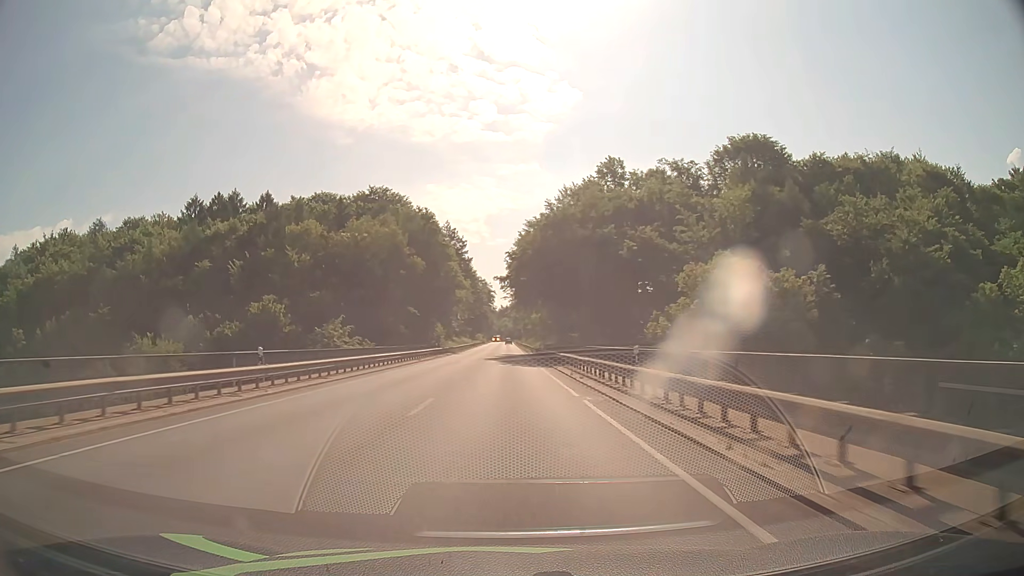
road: primary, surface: asphalt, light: Day
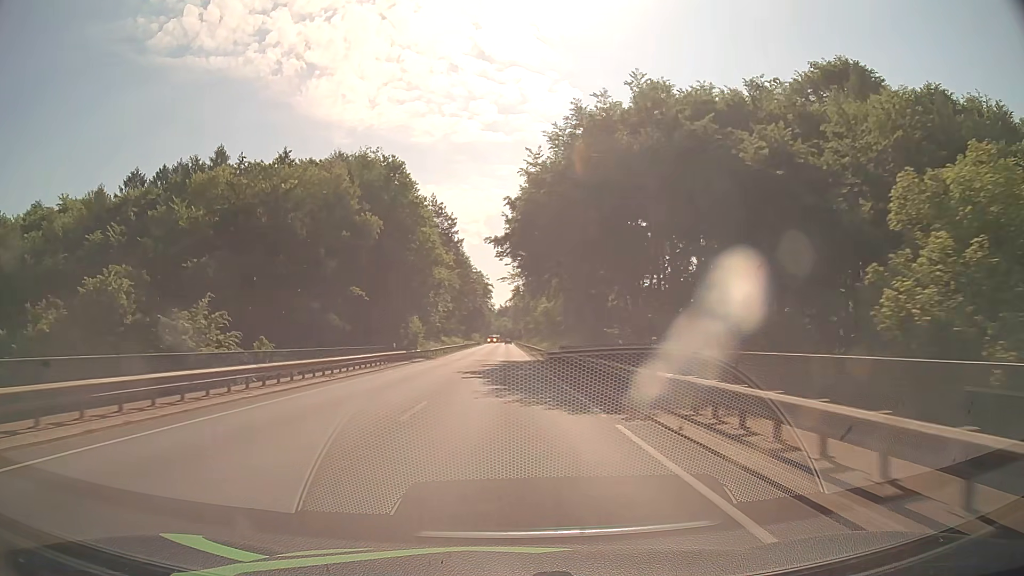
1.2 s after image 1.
(0.0, +24.8) m; 0°
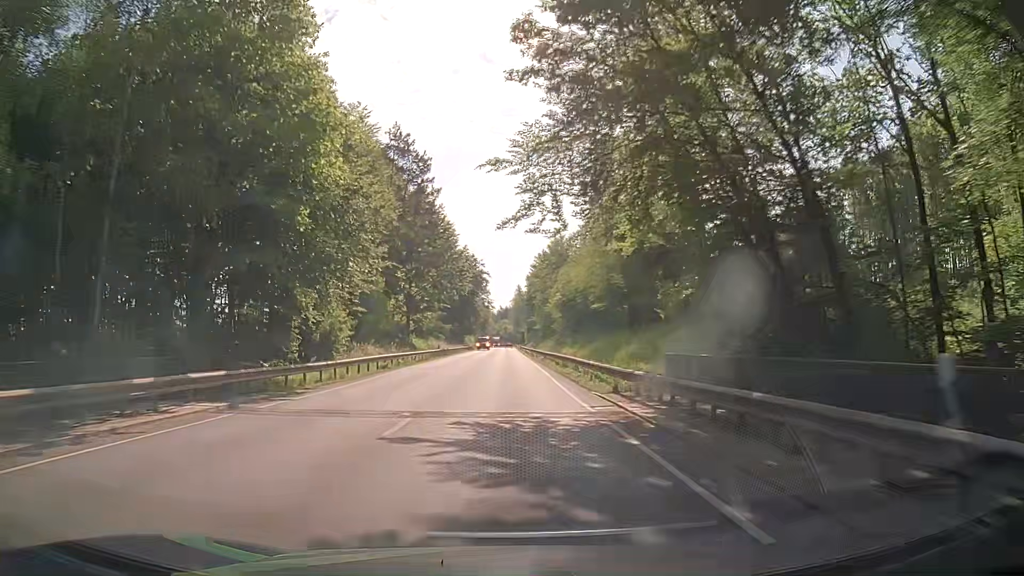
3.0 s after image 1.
(-0.1, +37.3) m; 0°
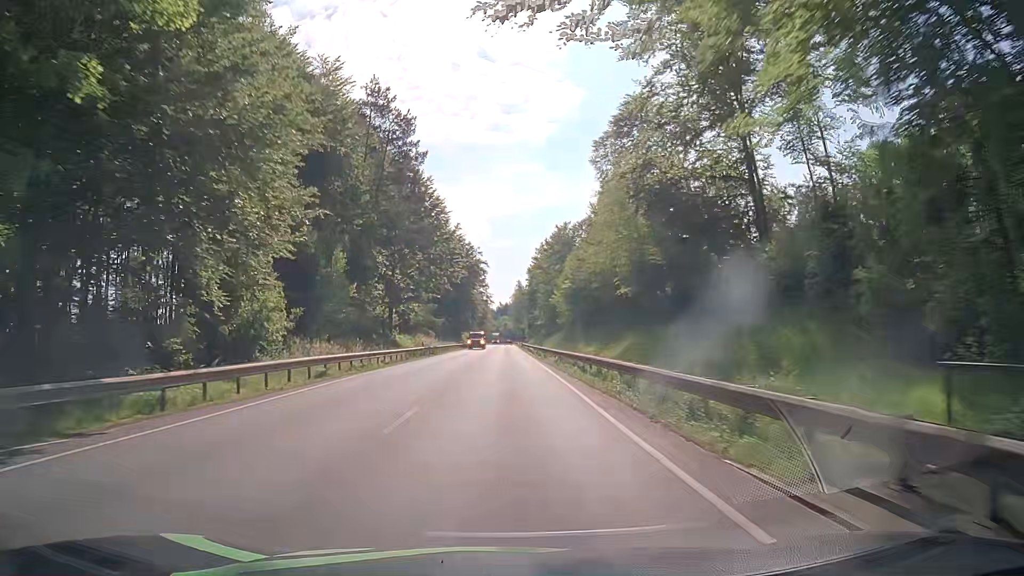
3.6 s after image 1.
(+0.1, +12.5) m; 0°
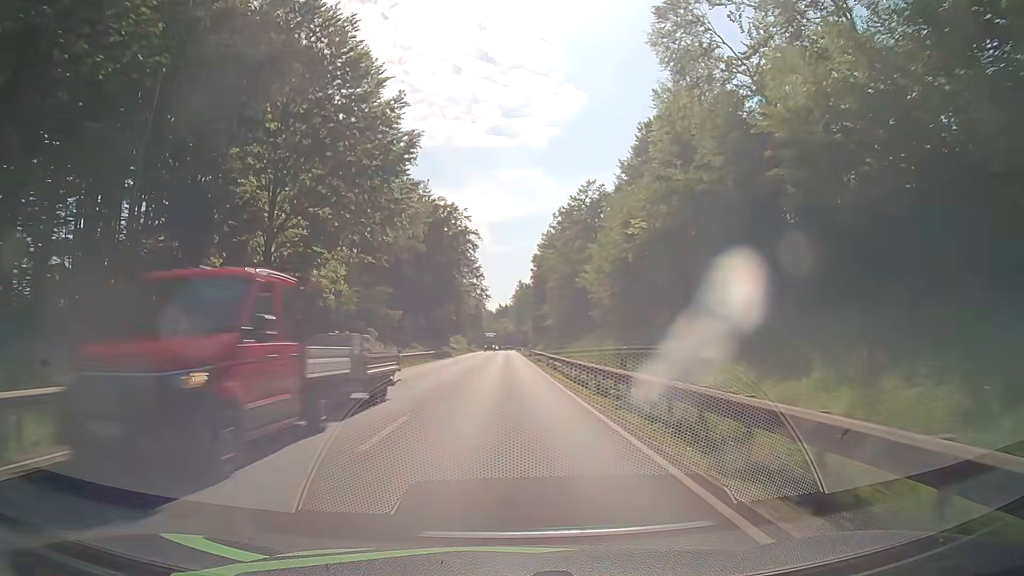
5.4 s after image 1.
(0.0, +37.4) m; -1°
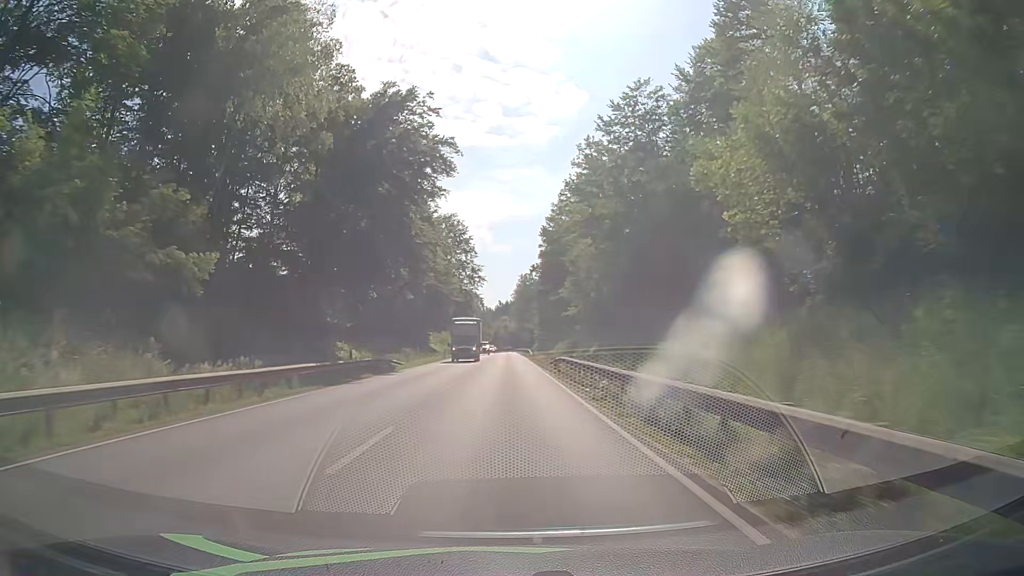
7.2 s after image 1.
(+0.4, +37.5) m; +1°
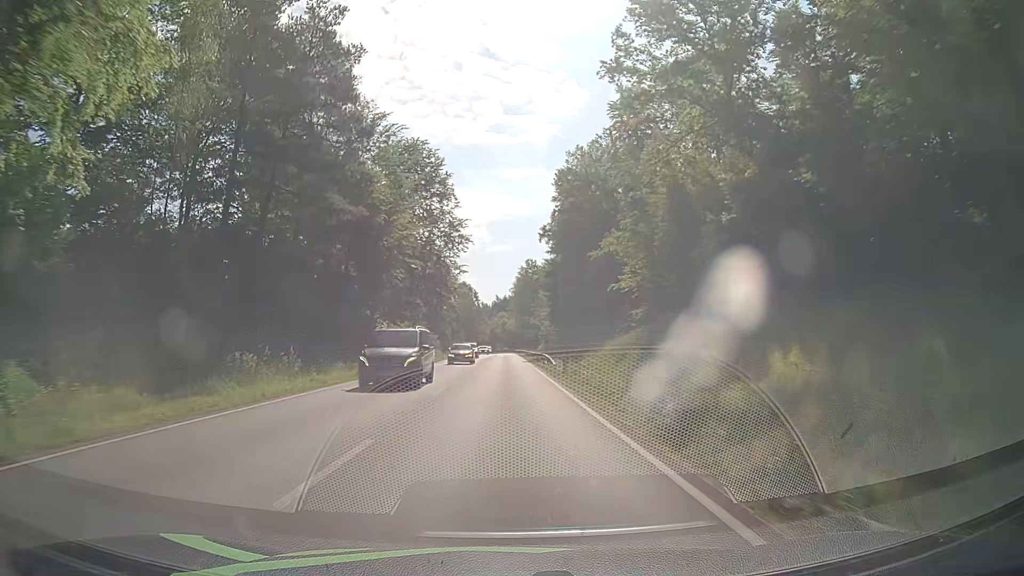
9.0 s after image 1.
(-0.1, +37.4) m; -1°
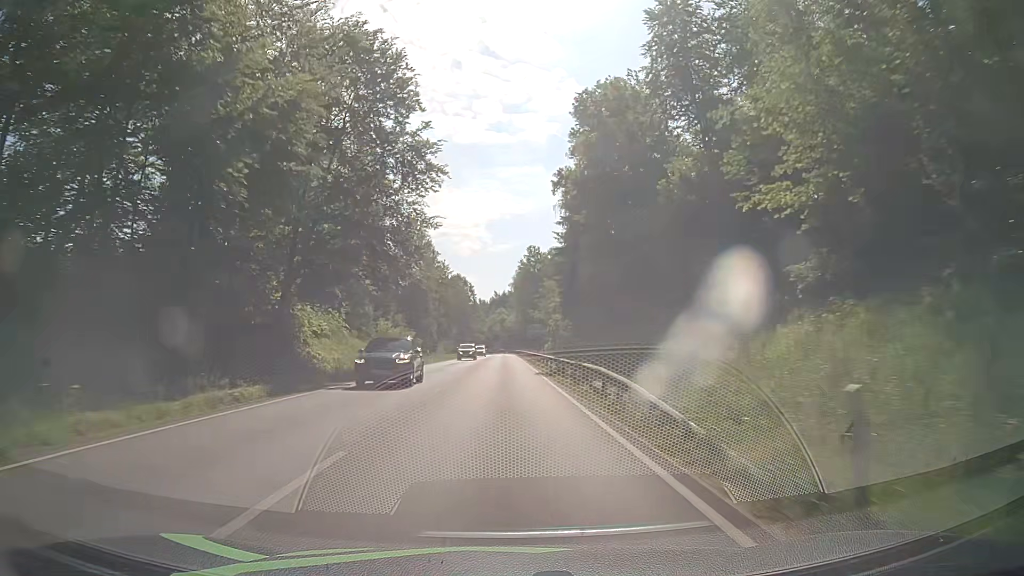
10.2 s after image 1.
(+0.3, +25.0) m; 0°
(0, +10) (0, +20) (0, +30) (0, +40) (0, +50) (0, +60) (0, +70) (0, +80) (0, +90) (0, +100) m
